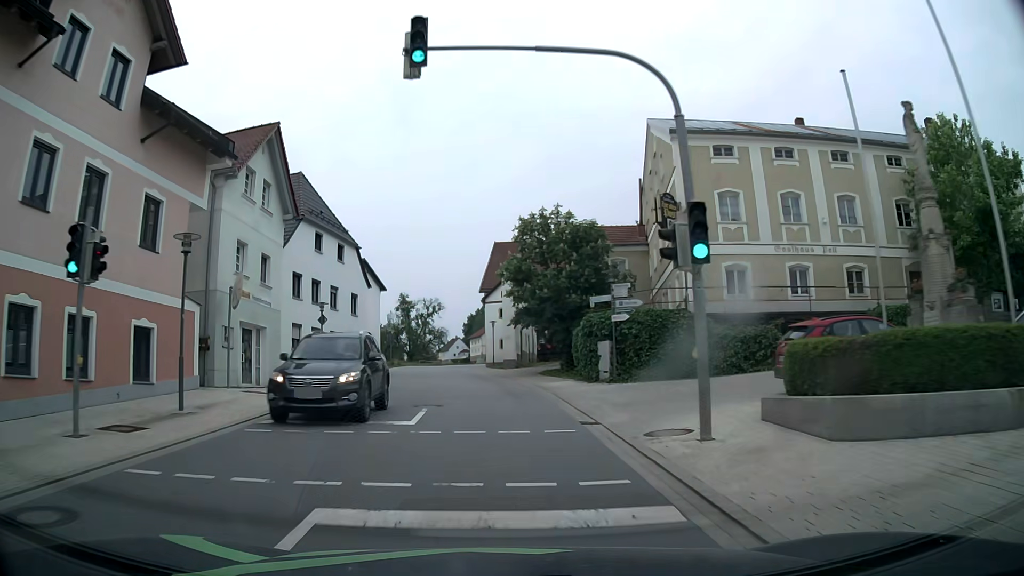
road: tertiary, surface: asphalt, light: Day
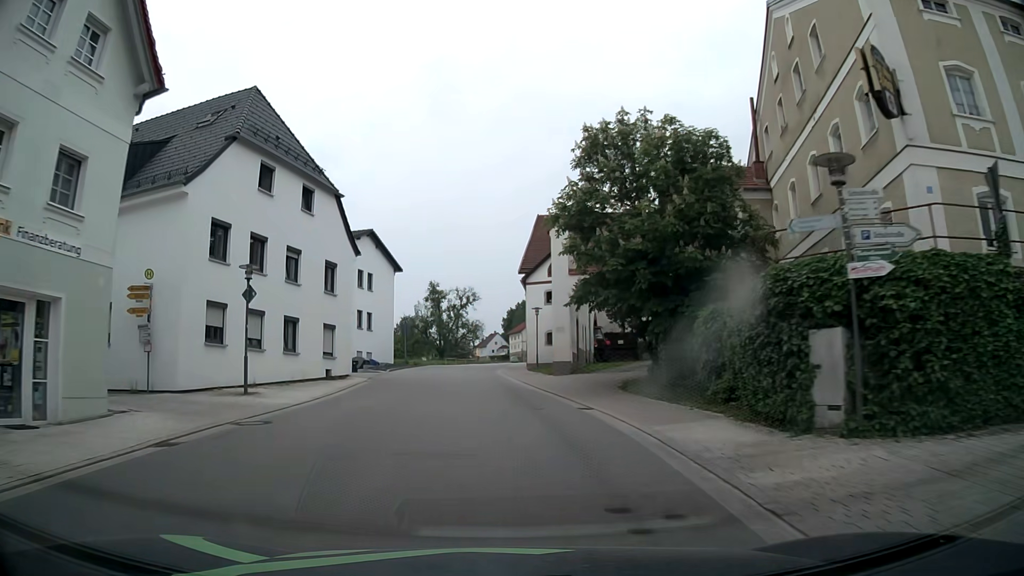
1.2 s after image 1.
(-0.4, +14.4) m; -3°
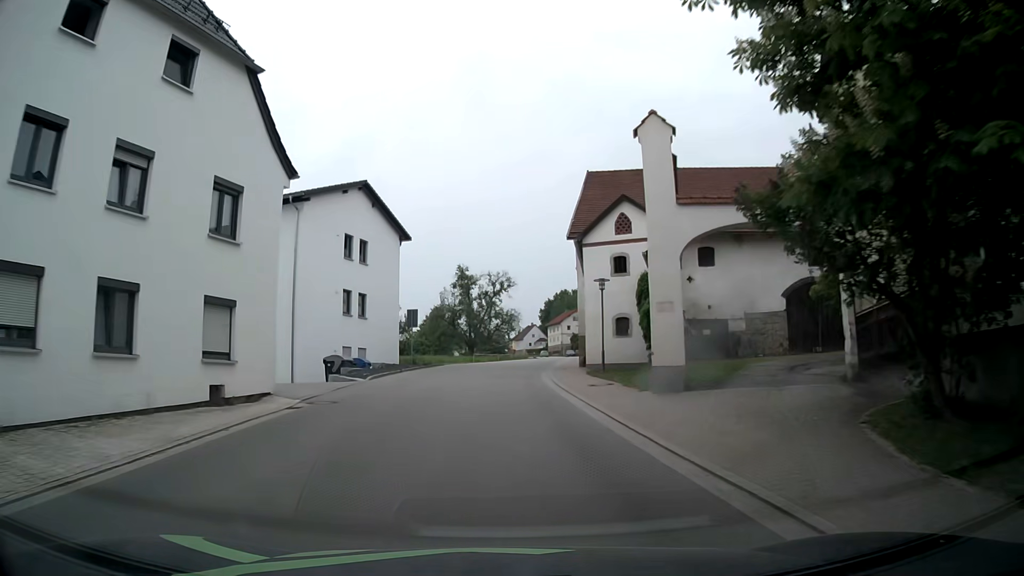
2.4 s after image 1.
(-0.4, +14.3) m; -3°
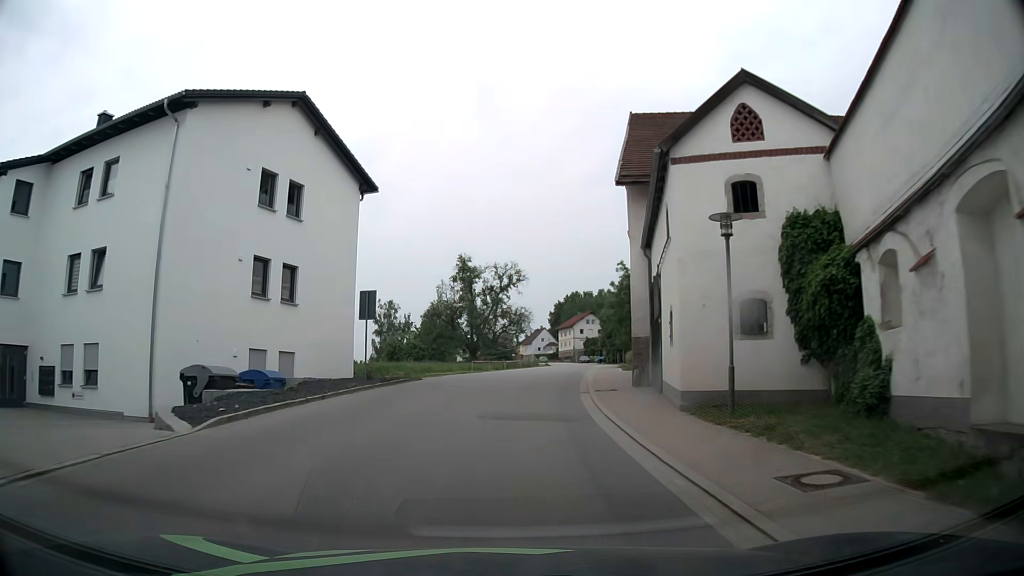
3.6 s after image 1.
(-0.2, +14.3) m; 0°
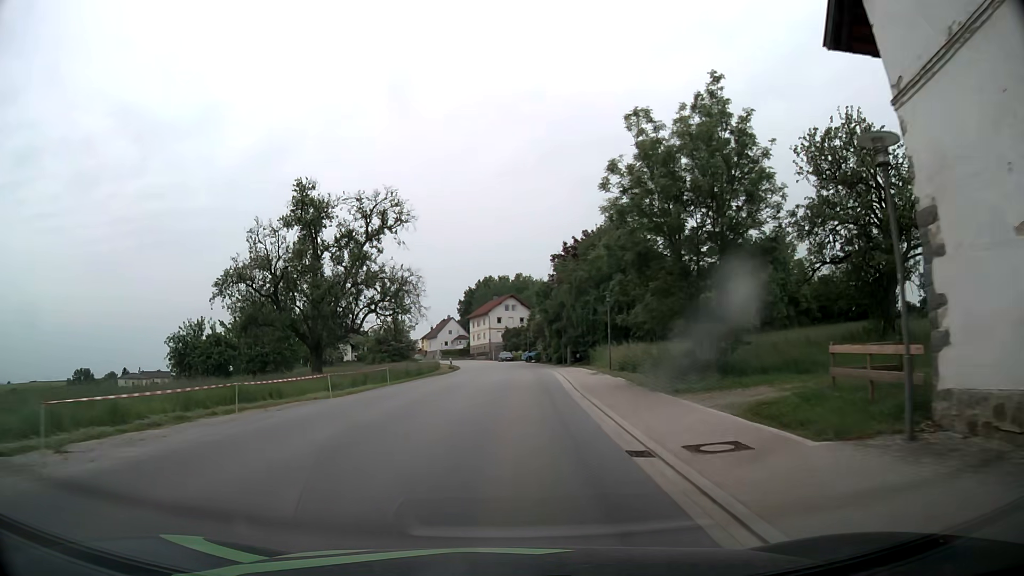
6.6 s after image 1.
(+2.4, +36.3) m; +8°
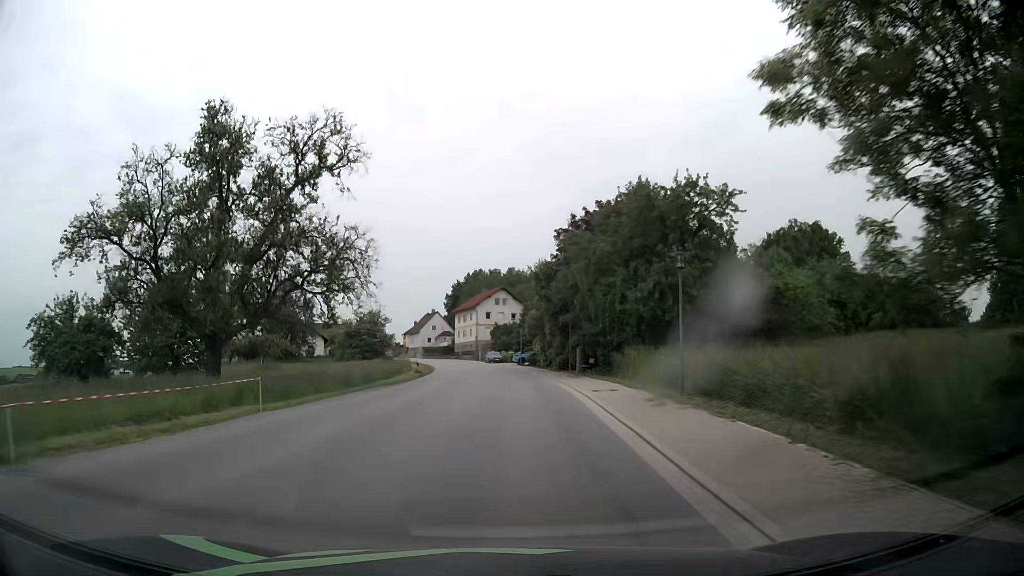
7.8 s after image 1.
(-0.1, +14.9) m; 0°
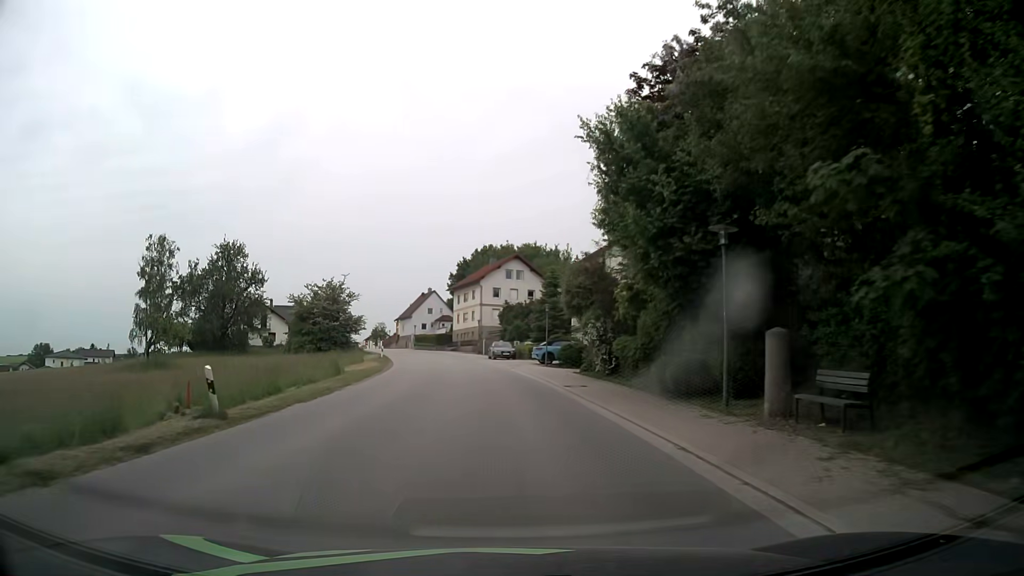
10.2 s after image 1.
(0.0, +29.9) m; -1°
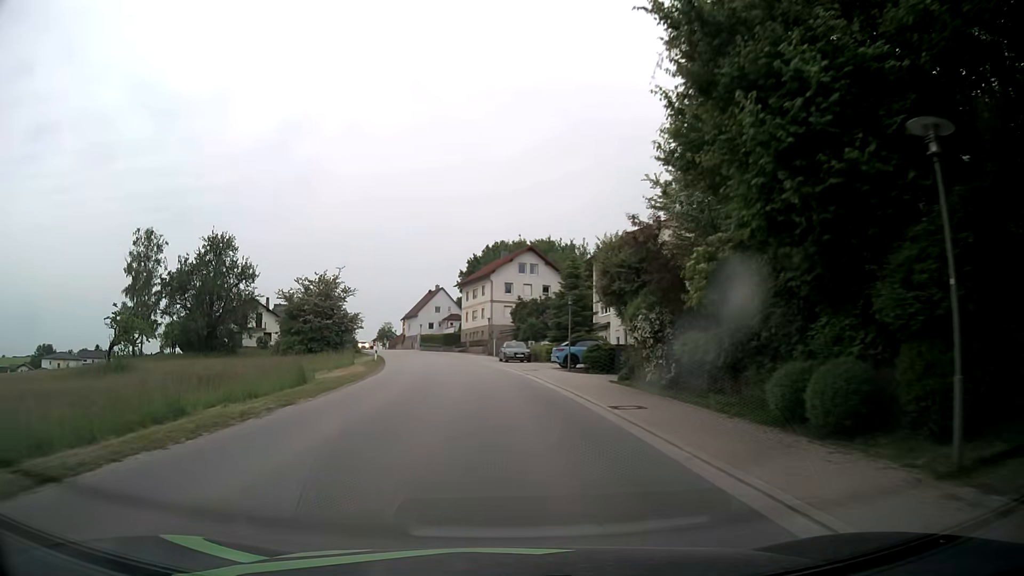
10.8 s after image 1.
(-0.1, +7.5) m; -2°
(0, +10) (-1, +20) (-1, +30) (-2, +40) (-4, +50) (-6, +60) (-8, +69) (-11, +79) (-13, +89) (-16, +98) m
